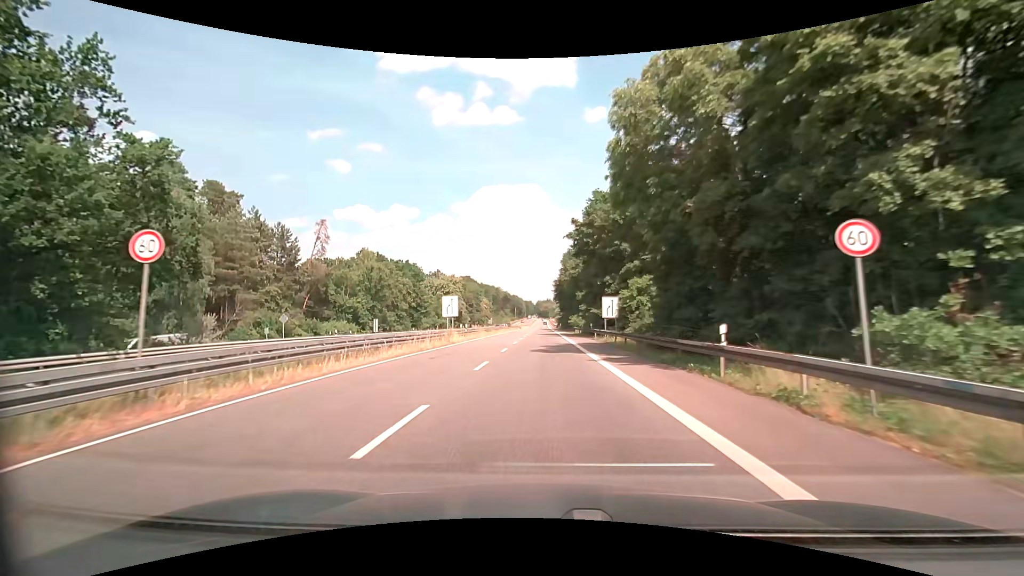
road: secondary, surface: asphalt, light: Day
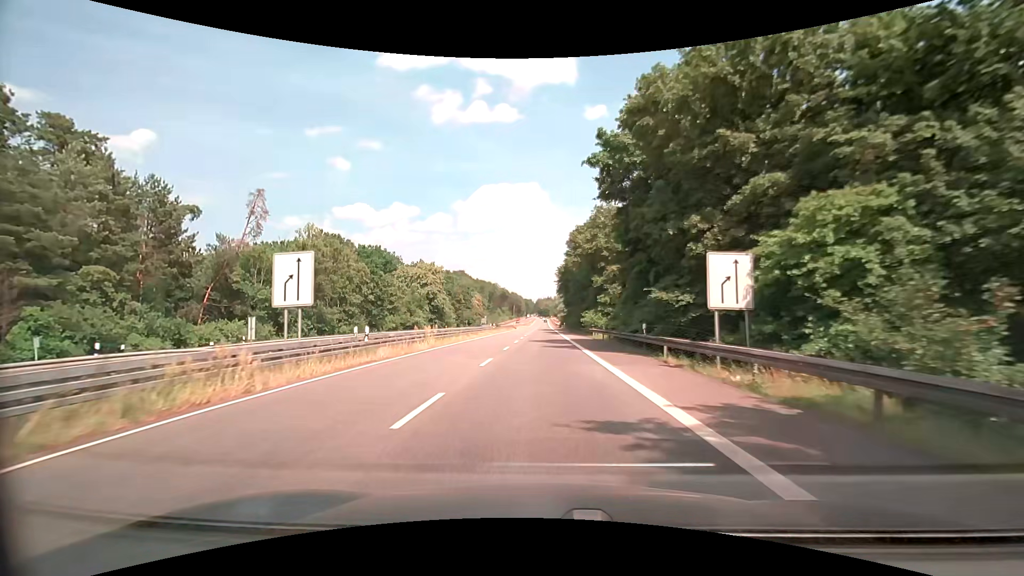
(+0.1, +25.8) m; 0°
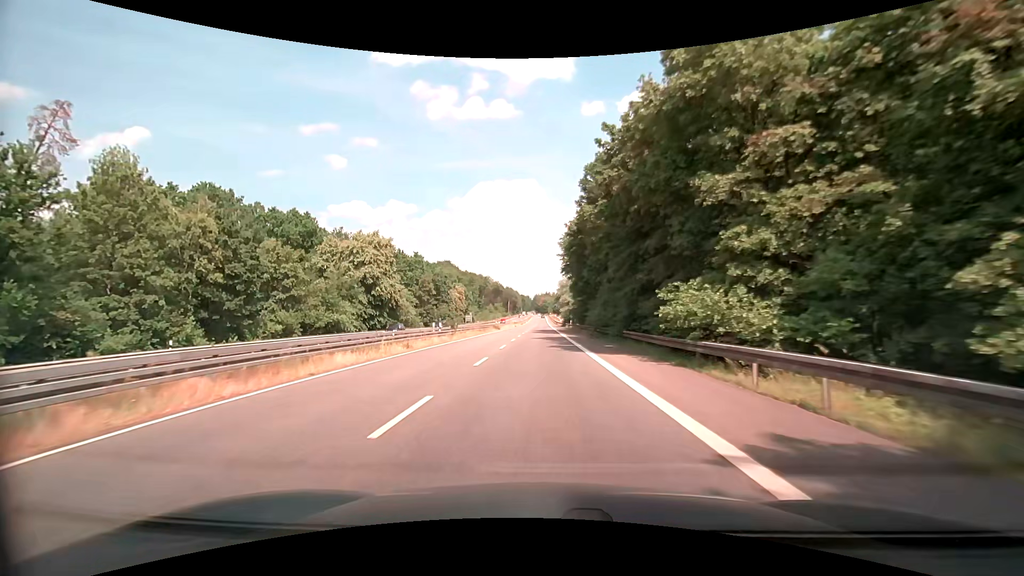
(0.0, +36.4) m; 0°
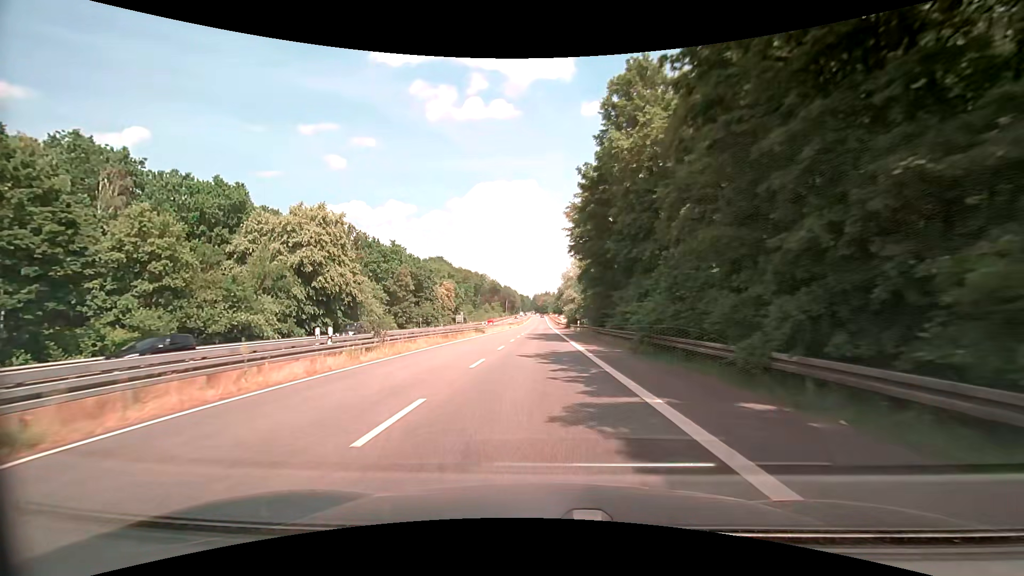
(-0.1, +18.3) m; -1°
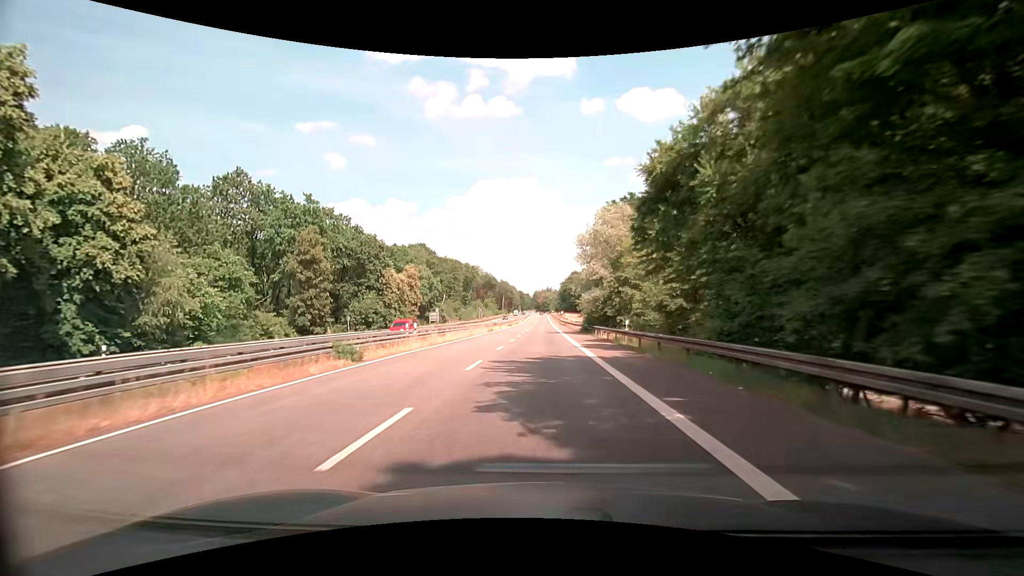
(+0.5, +36.8) m; 0°
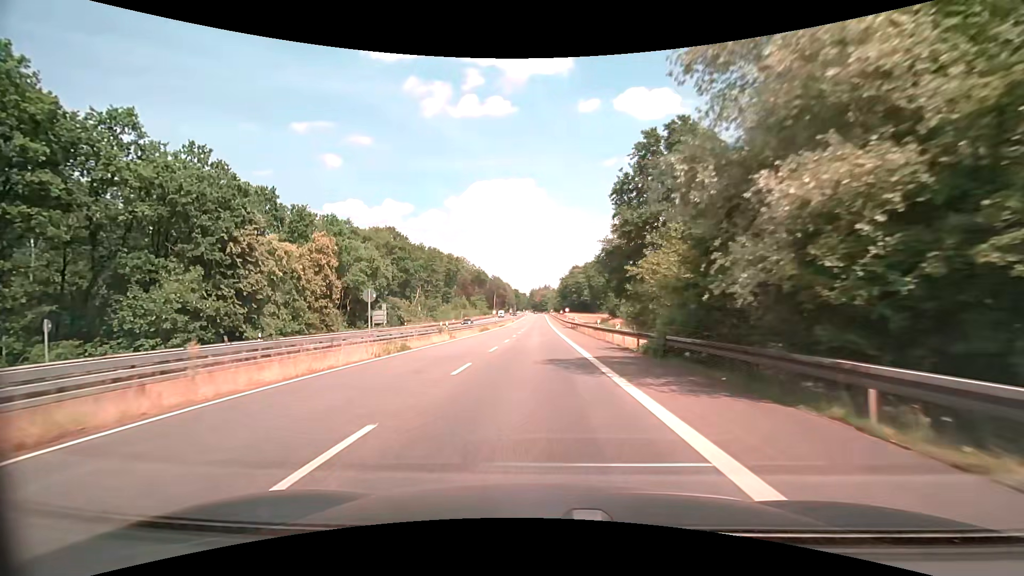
(+0.3, +37.1) m; 0°
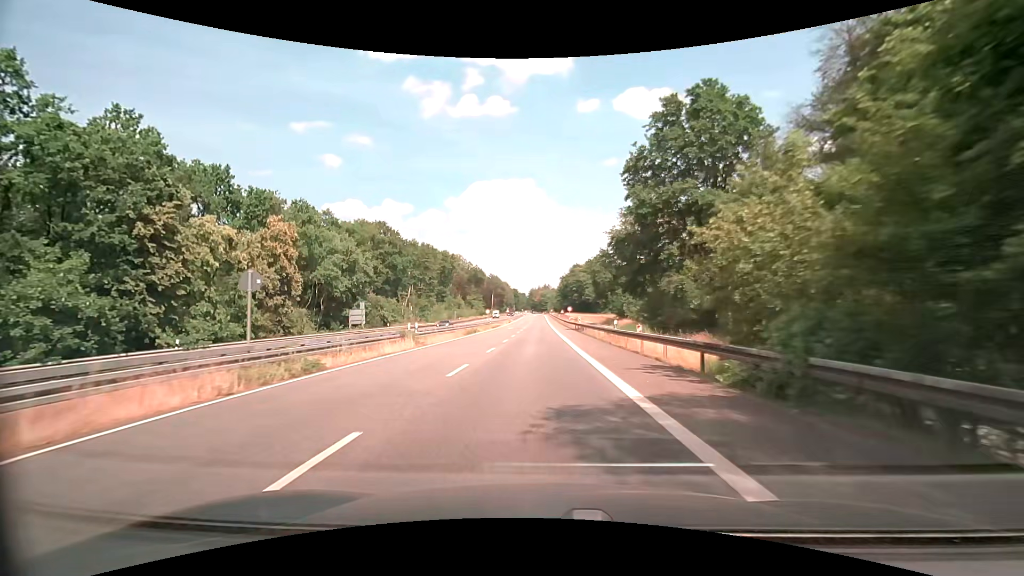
(0.0, +9.3) m; 0°
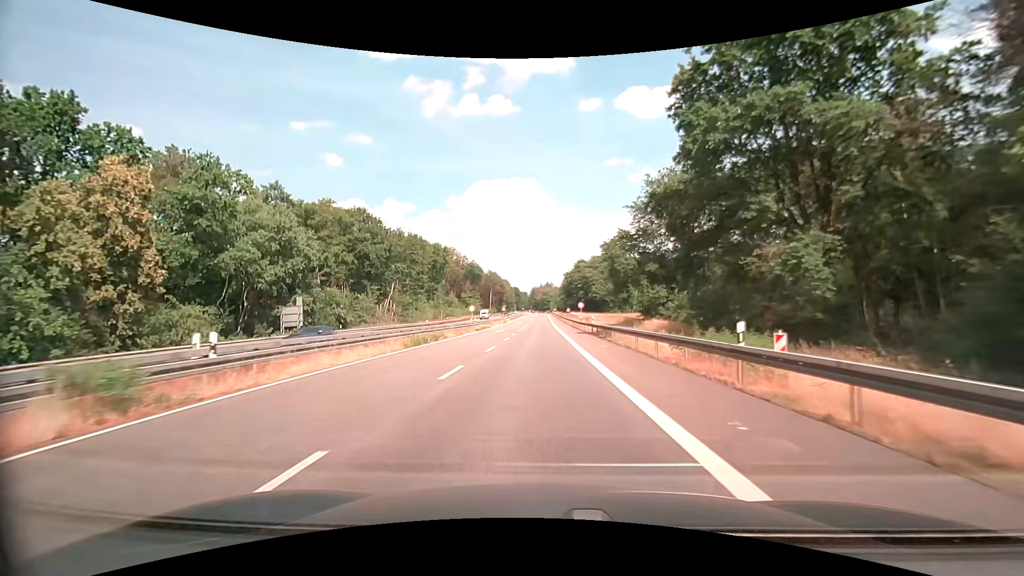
(0.0, +18.6) m; 0°
(0, +10) (0, +20) (0, +30) (0, +40) (0, +50) (0, +60) (0, +70) (0, +80) (0, +90) (0, +100) m
